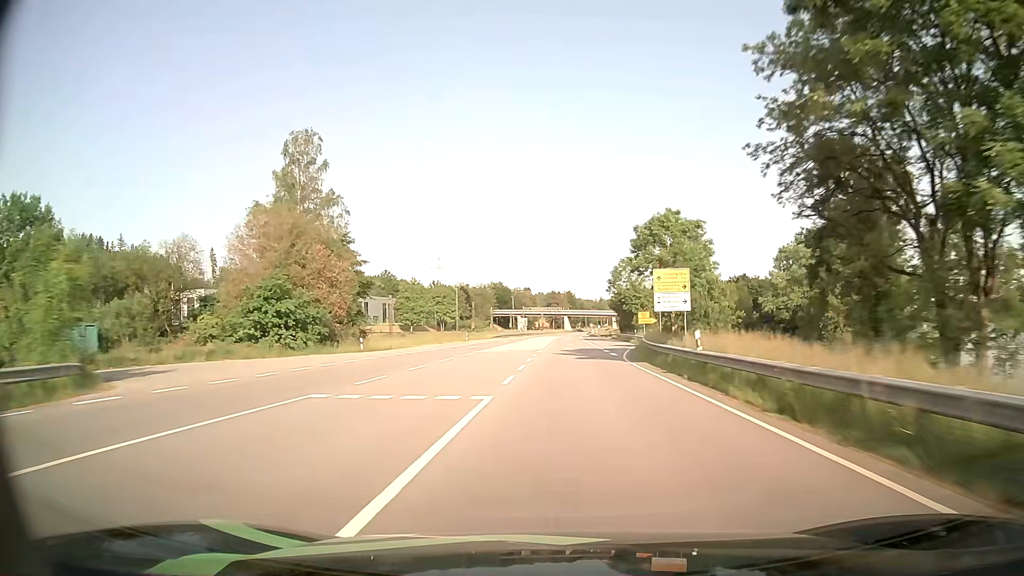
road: primary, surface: asphalt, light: Day
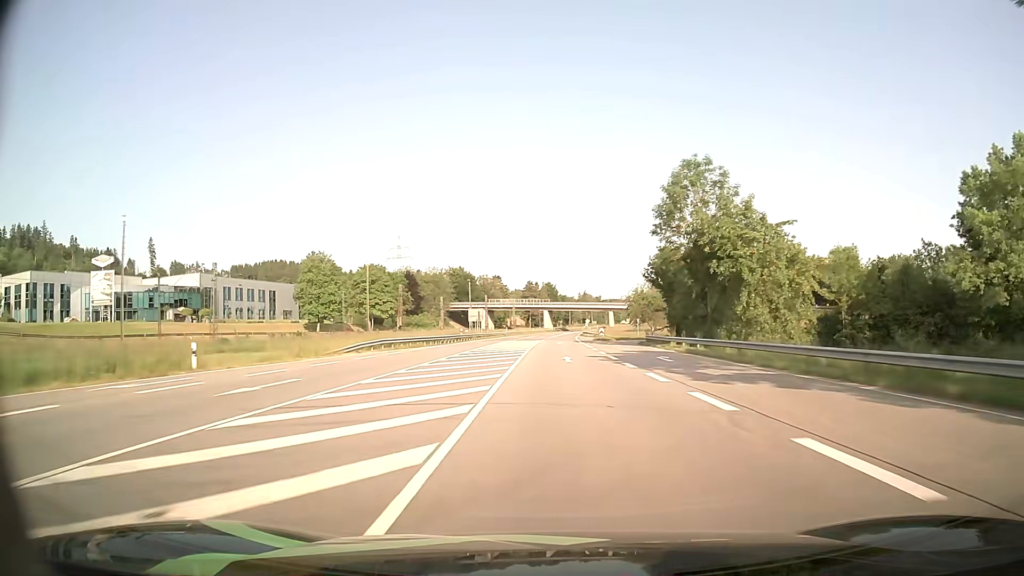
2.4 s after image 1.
(+1.1, +67.1) m; +2°
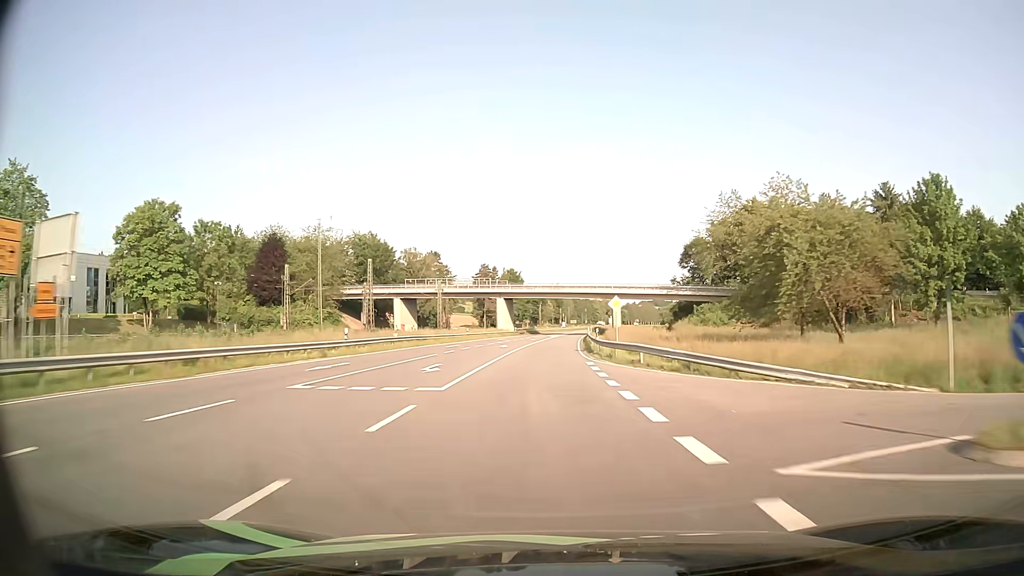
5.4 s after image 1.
(+1.9, +83.8) m; +3°
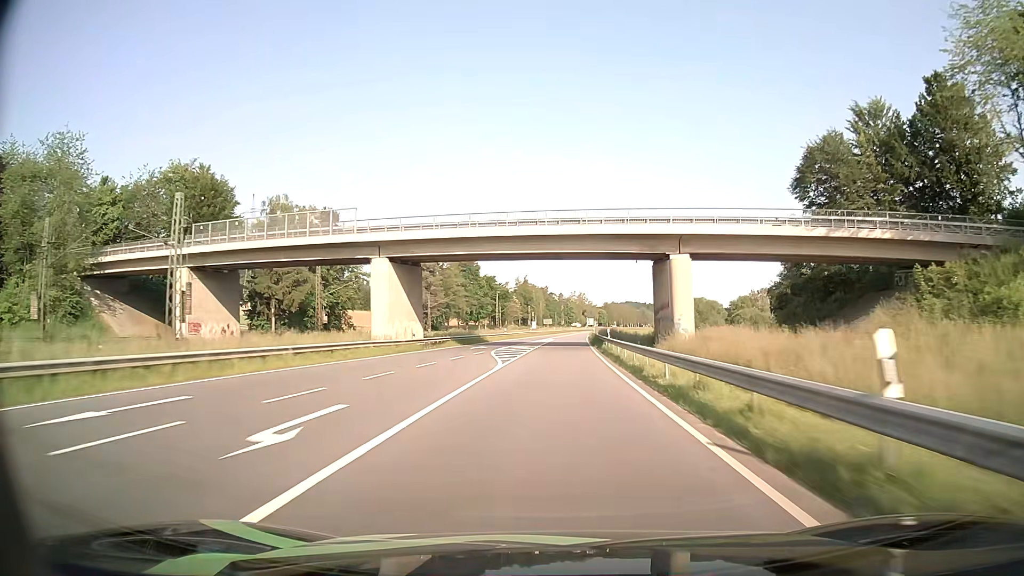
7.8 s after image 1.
(+1.1, +68.0) m; +2°
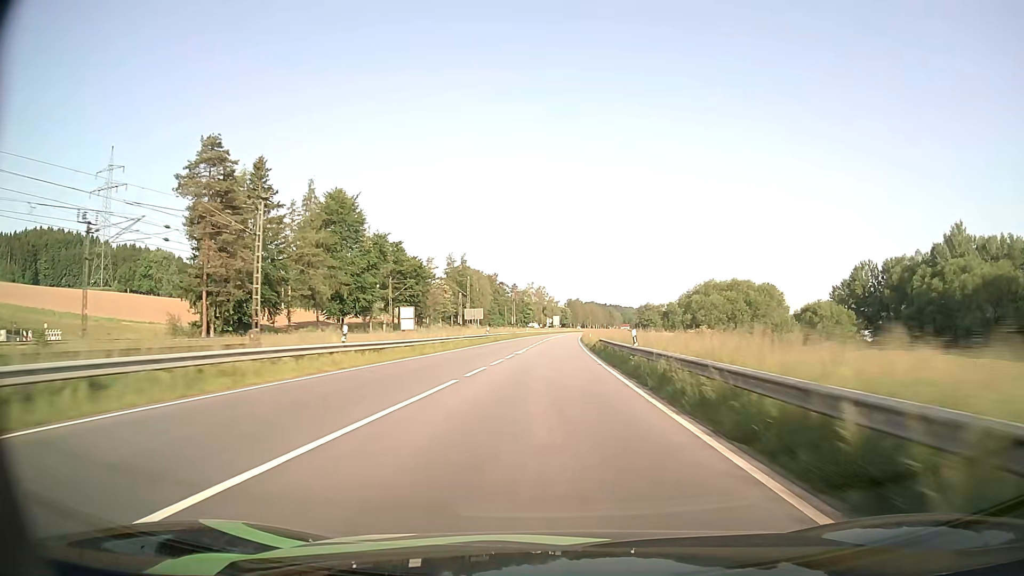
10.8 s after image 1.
(+2.8, +86.8) m; +4°
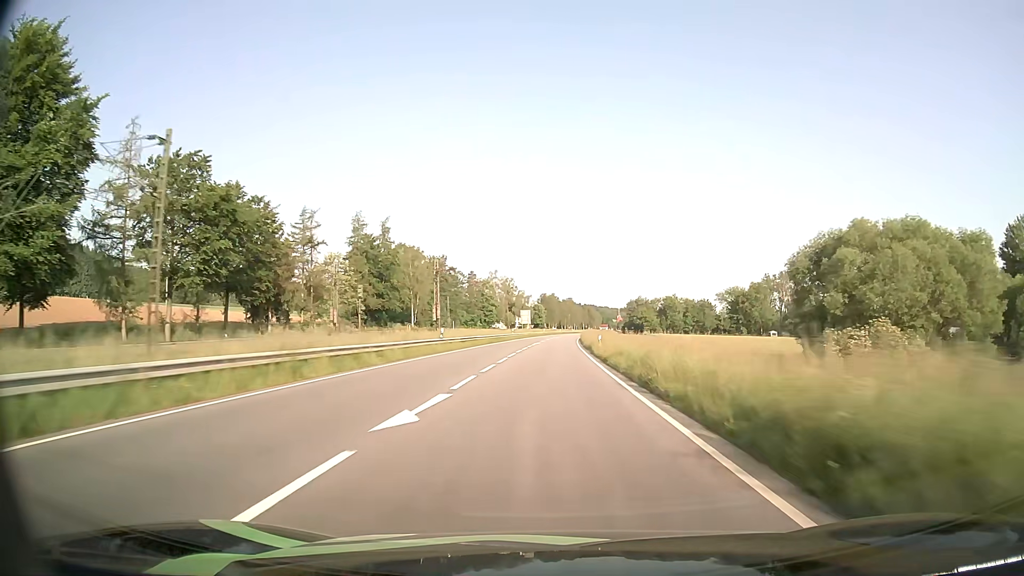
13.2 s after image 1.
(+1.6, +70.2) m; +3°
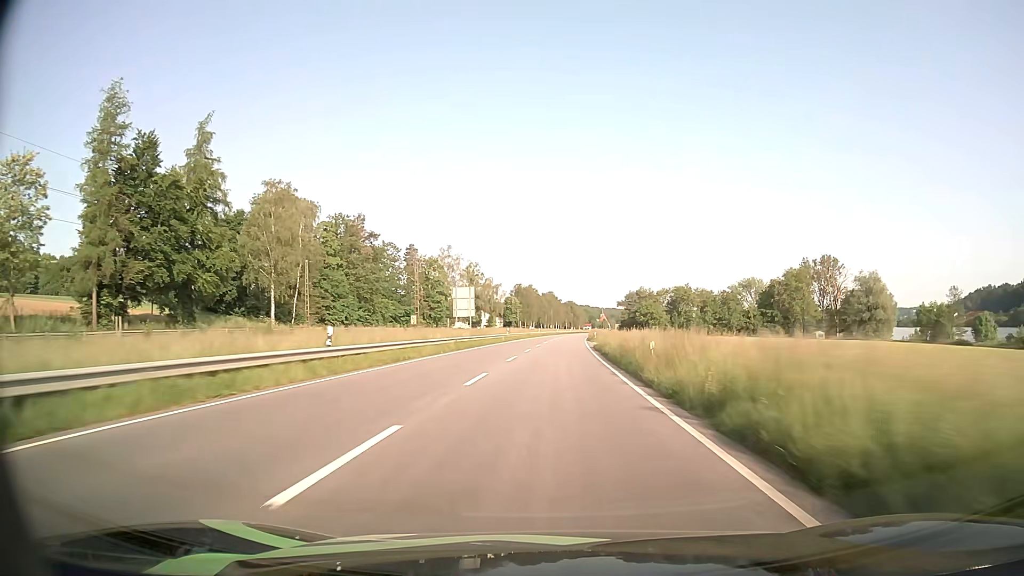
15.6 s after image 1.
(+1.1, +70.2) m; +2°
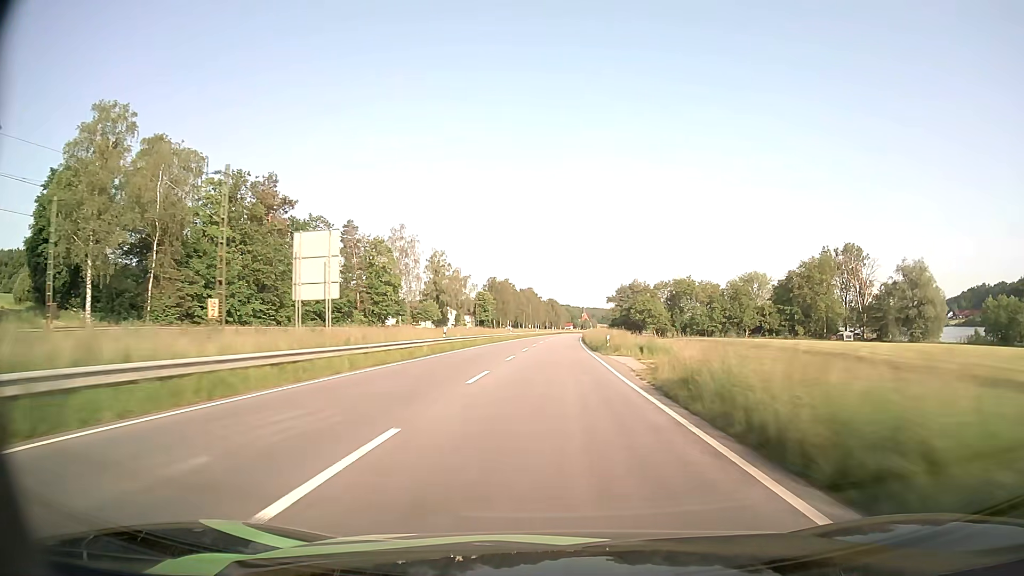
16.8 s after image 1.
(+0.5, +35.0) m; +2°
(0, +10) (0, +20) (0, +30) (0, +40) (+1, +50) (+1, +60) (+1, +70) (+2, +80) (+2, +90) (+3, +100) m
